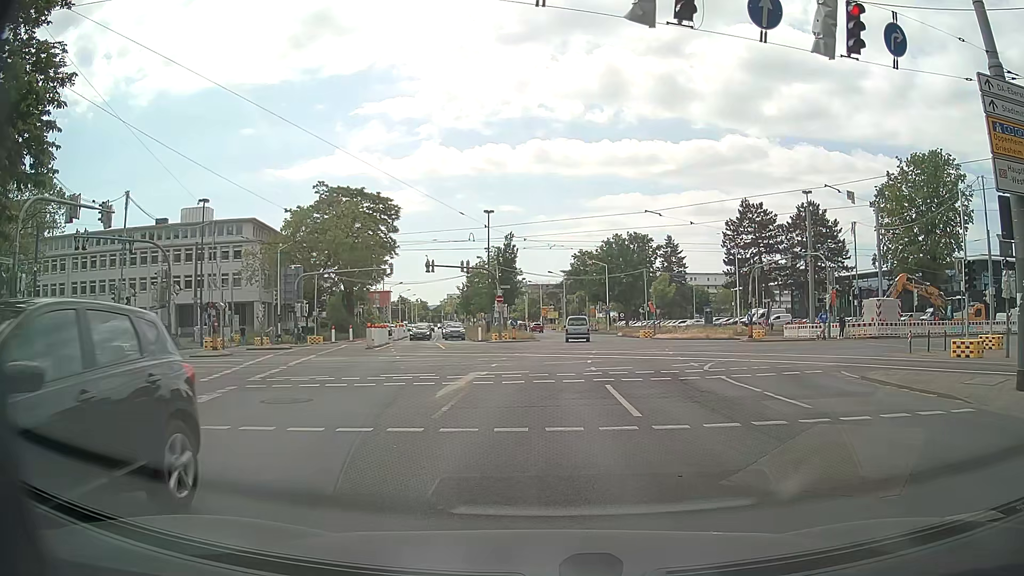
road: secondary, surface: asphalt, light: Day
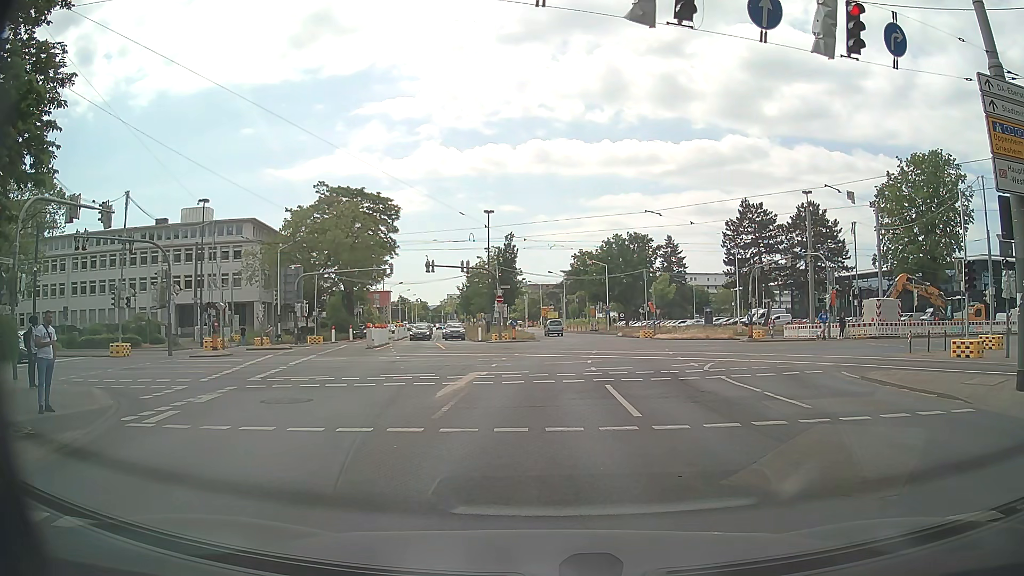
(0.0, 0.0) m; 0°
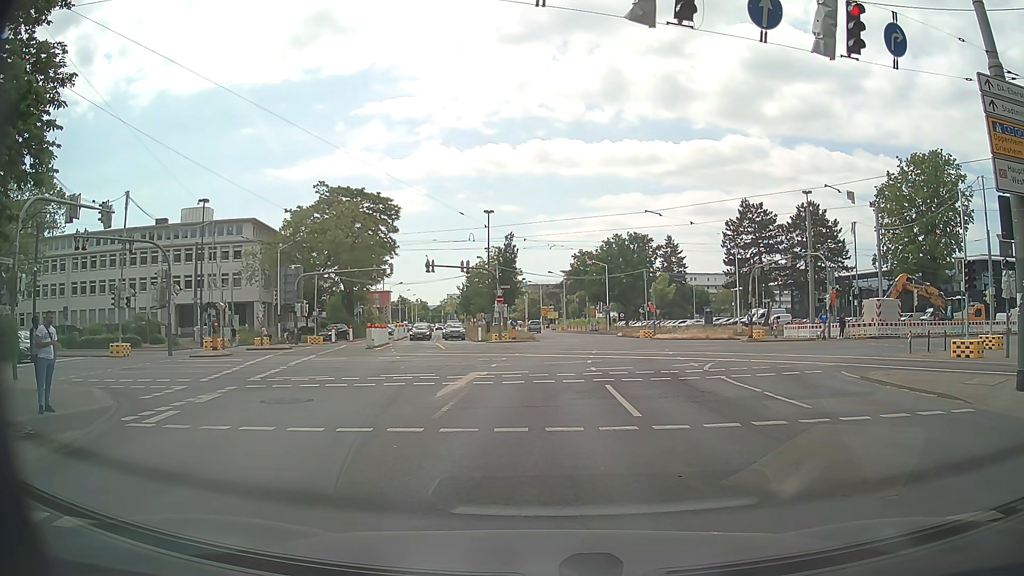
(0.0, 0.0) m; 0°
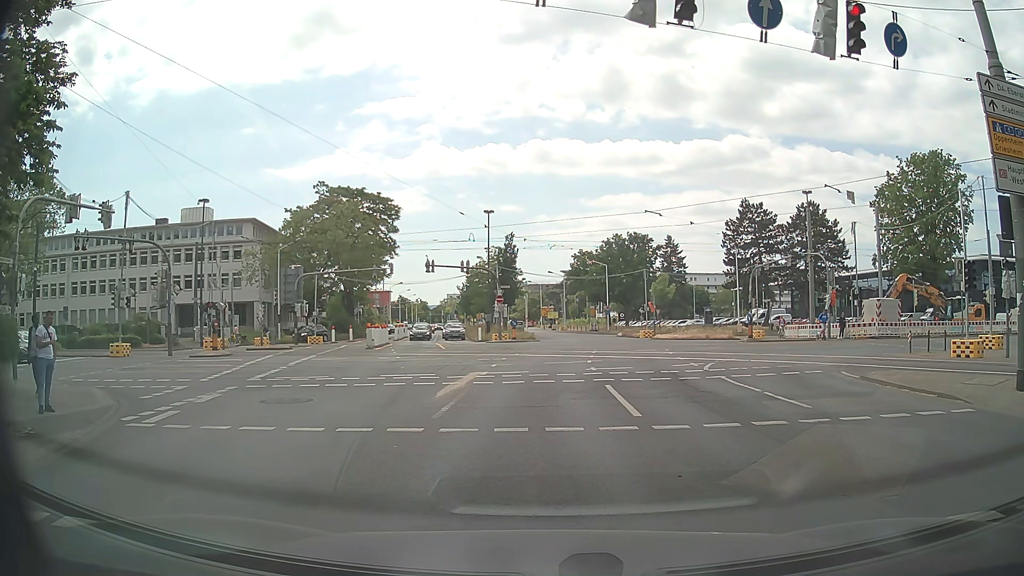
(0.0, 0.0) m; 0°
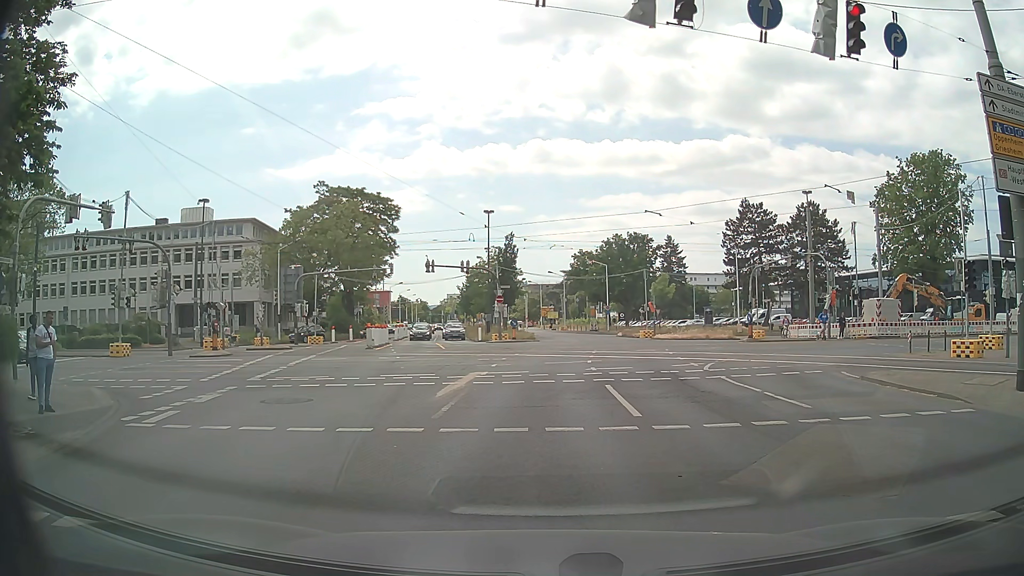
(0.0, 0.0) m; 0°
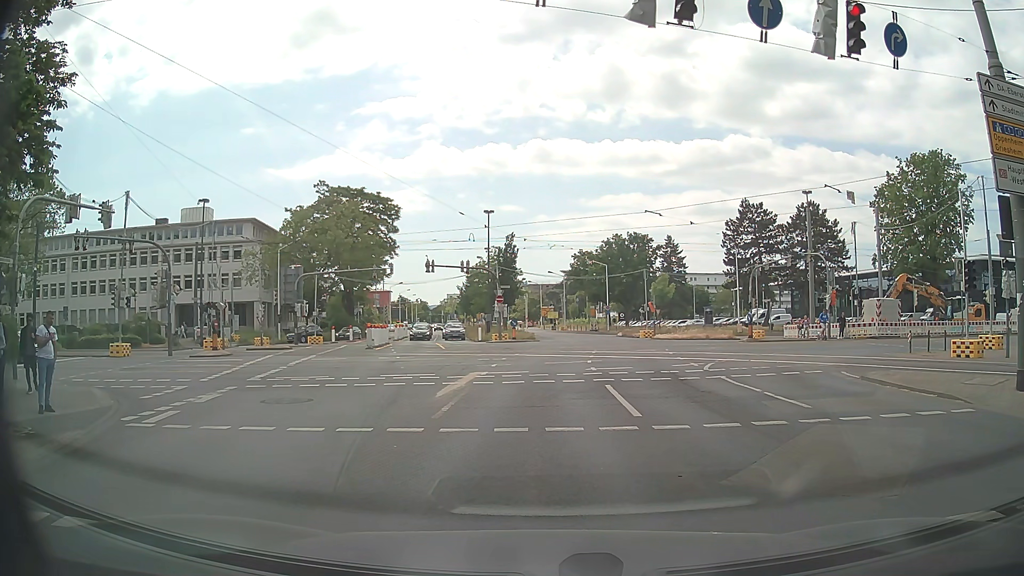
(0.0, 0.0) m; 0°
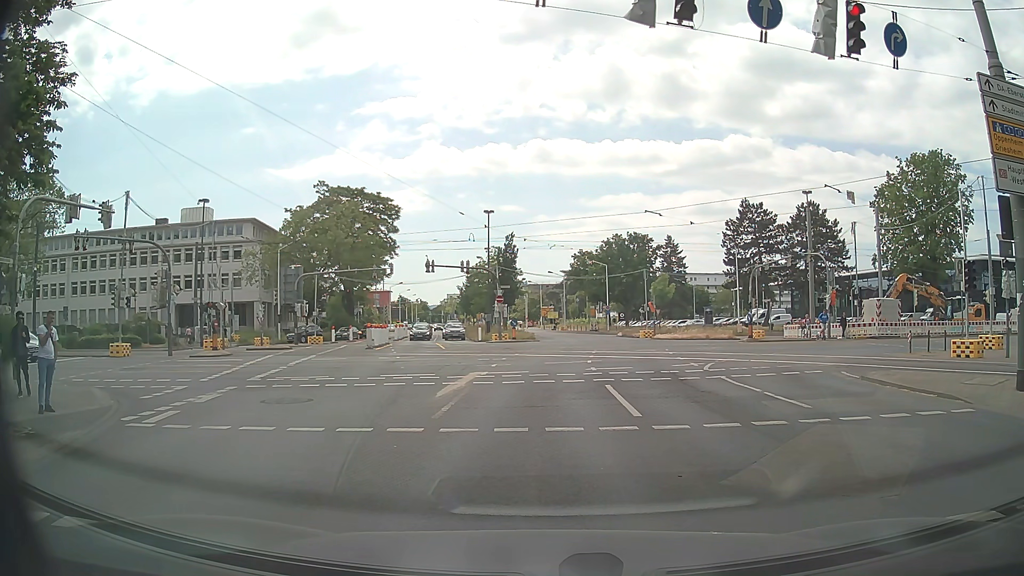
(0.0, 0.0) m; 0°
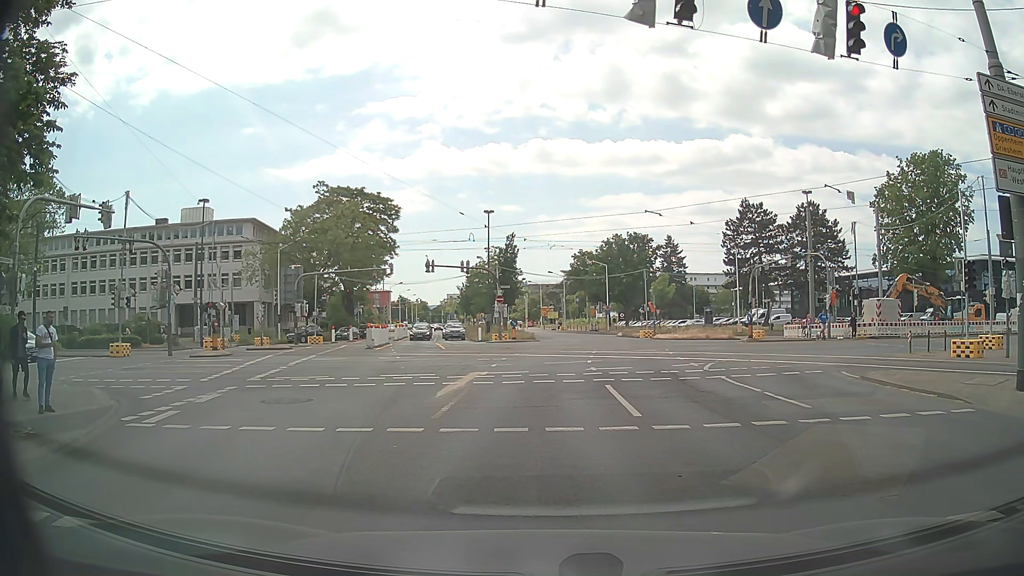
(0.0, 0.0) m; 0°
(0, +10) (0, +20) (+1, +30) (+2, +40) (+2, +50) (+2, +60) (+1, +70) (-1, +80) (-2, +90) (-3, +100) m
